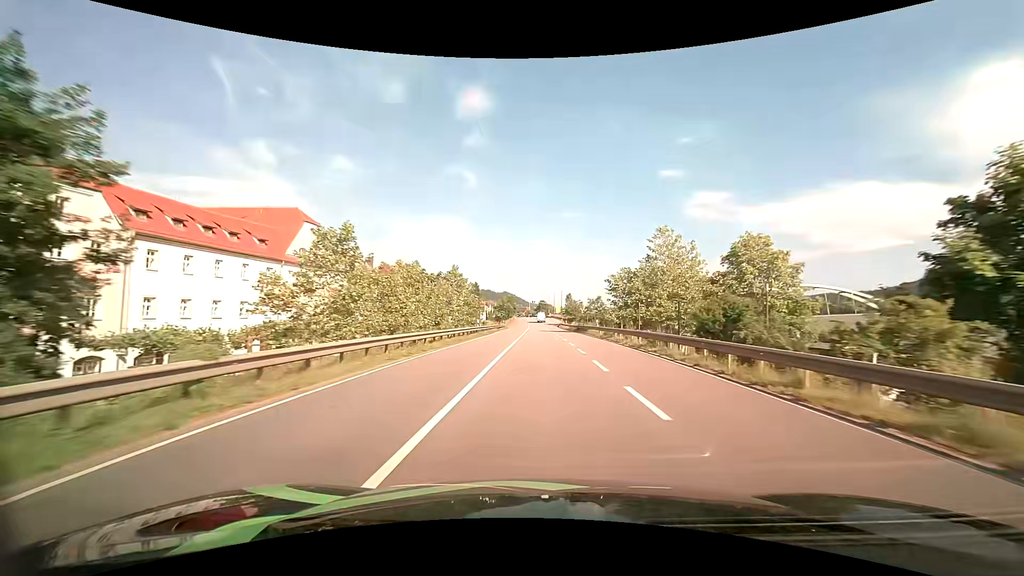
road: primary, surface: asphalt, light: Day
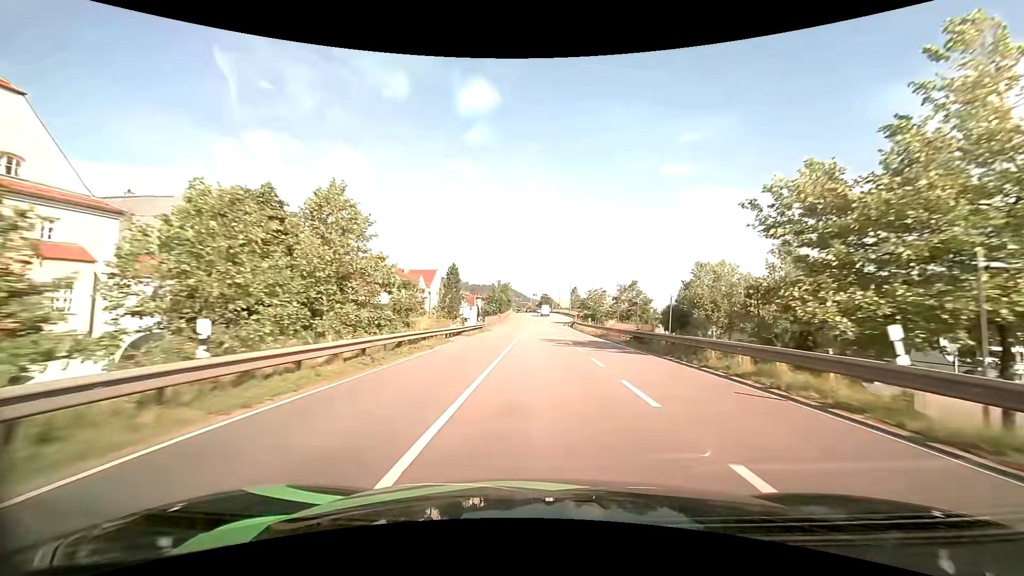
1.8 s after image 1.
(-0.1, +35.0) m; 0°
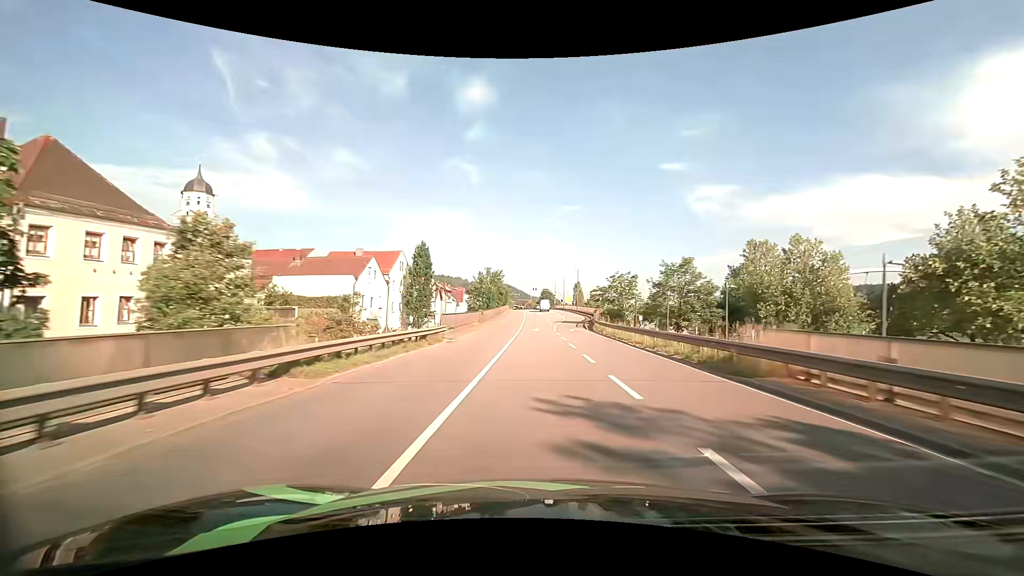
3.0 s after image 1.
(0.0, +23.4) m; 0°
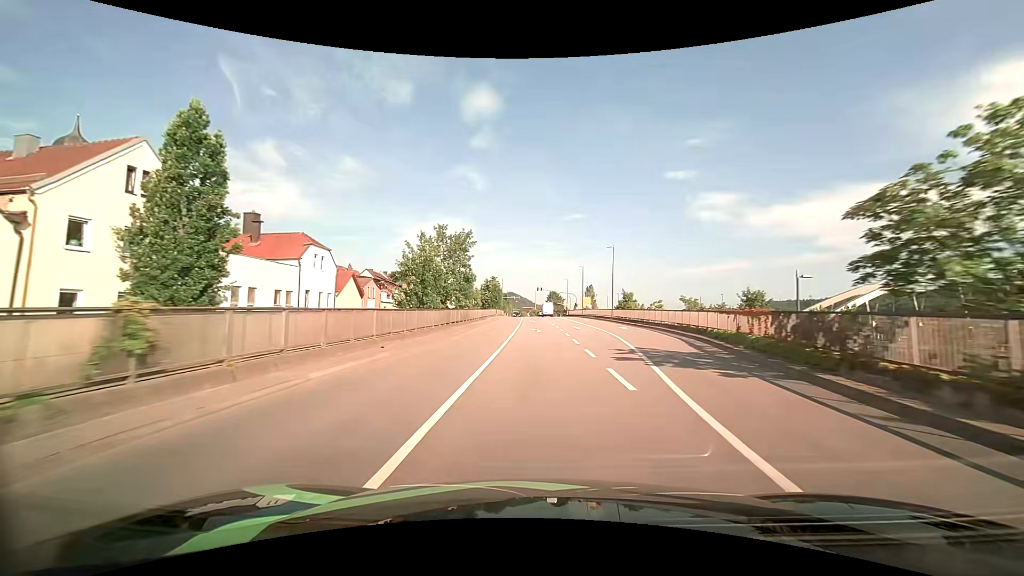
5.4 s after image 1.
(-0.4, +43.4) m; -1°
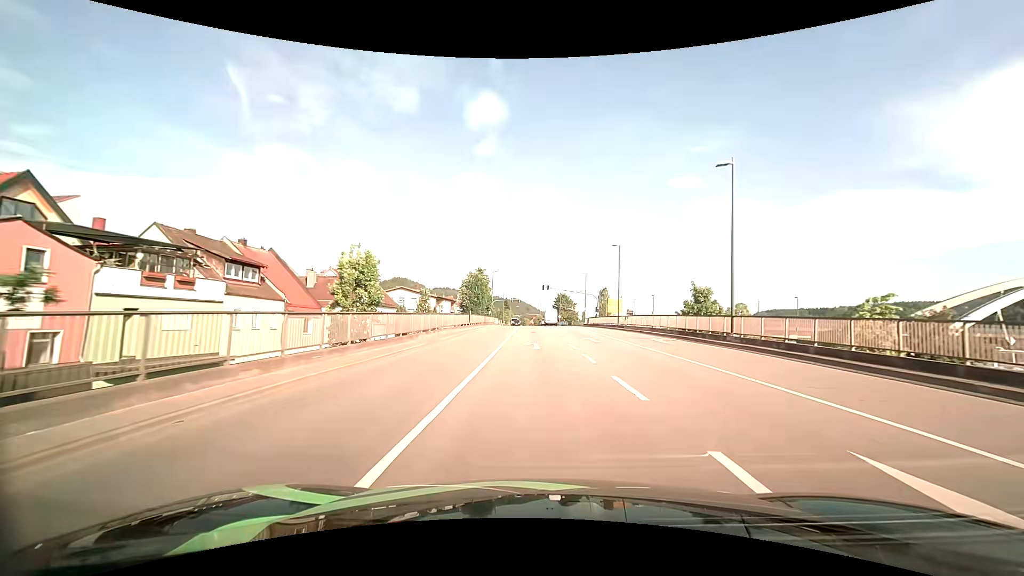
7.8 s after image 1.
(-0.3, +36.2) m; -1°
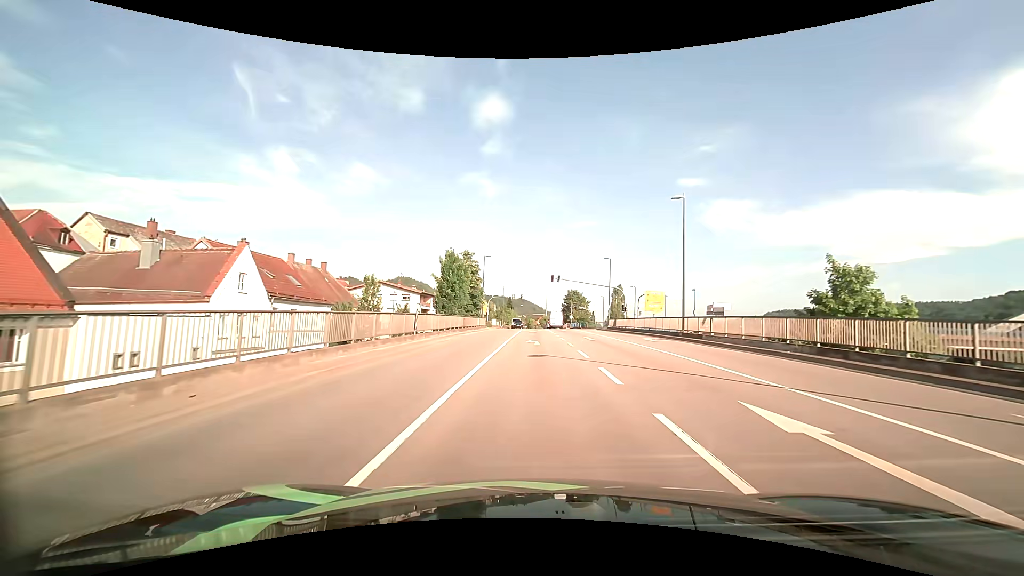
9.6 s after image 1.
(0.0, +22.0) m; 0°
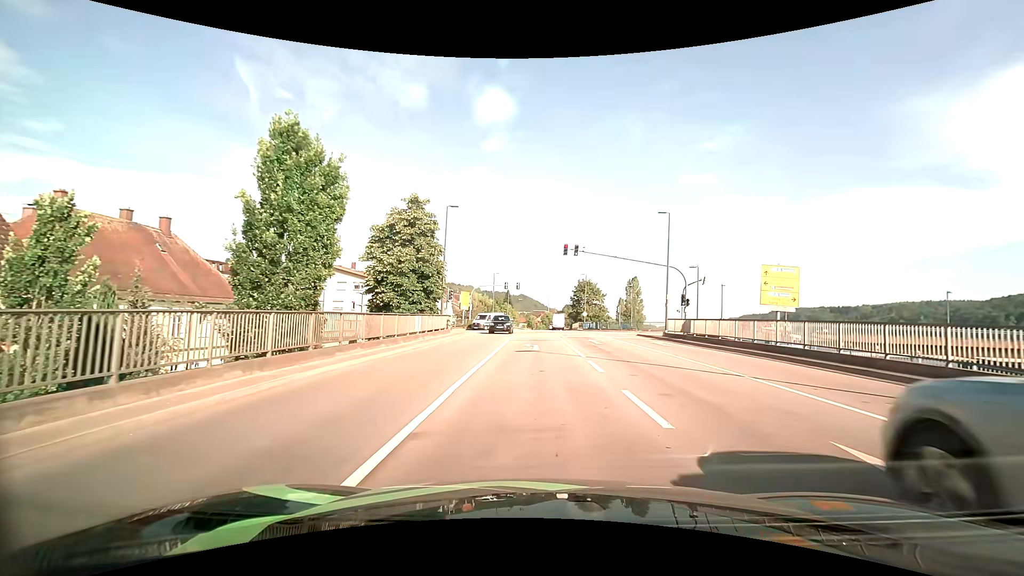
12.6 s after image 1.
(-0.2, +27.1) m; 0°
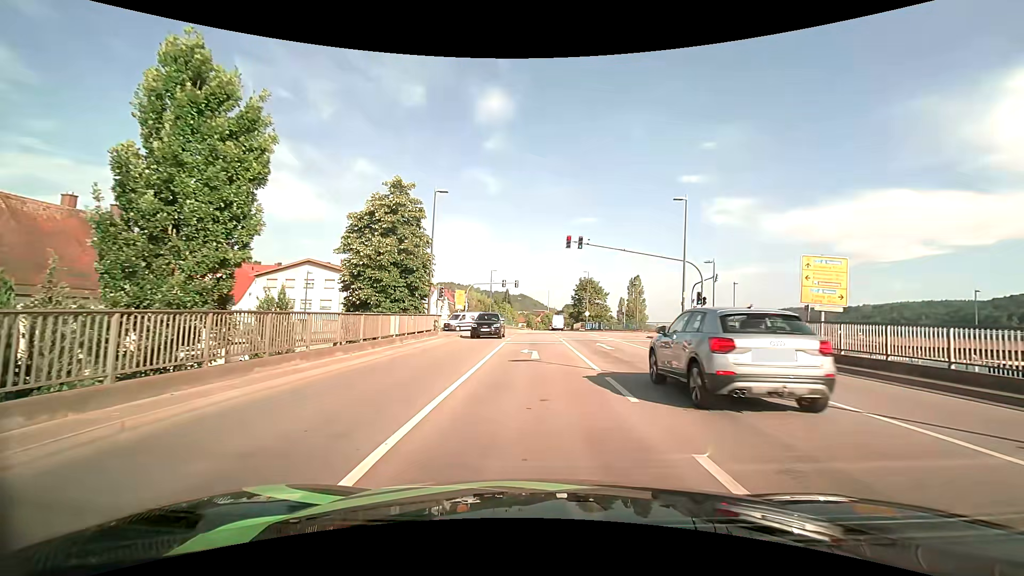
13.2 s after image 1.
(0.0, +4.1) m; 0°
